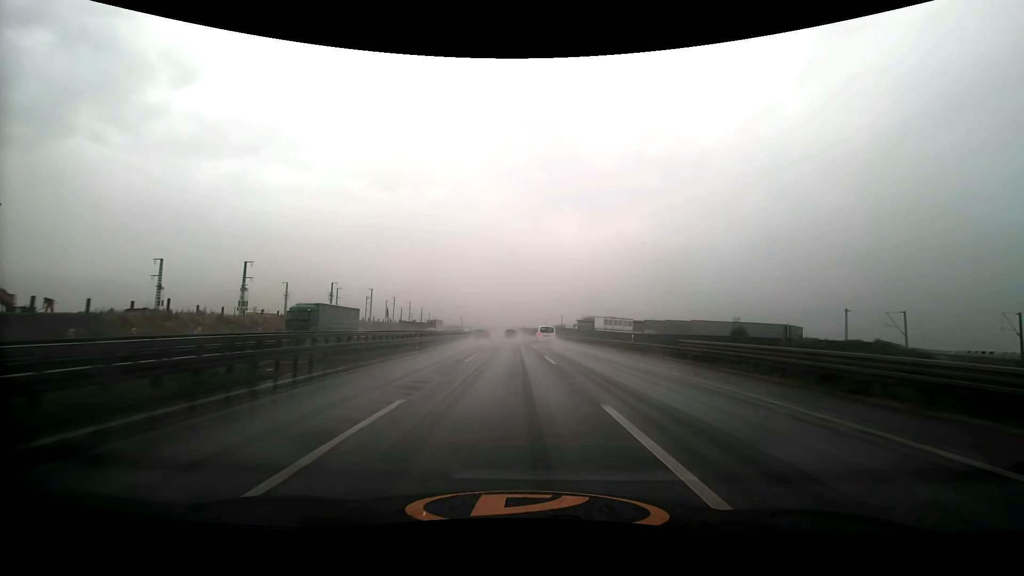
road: motorway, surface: asphalt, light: Day
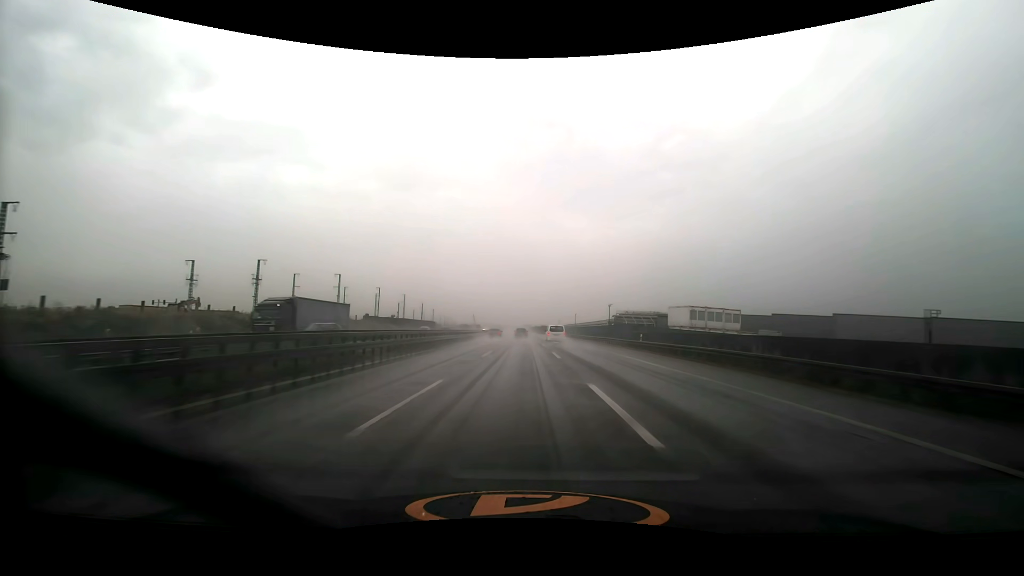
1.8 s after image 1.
(-0.8, +51.0) m; -2°
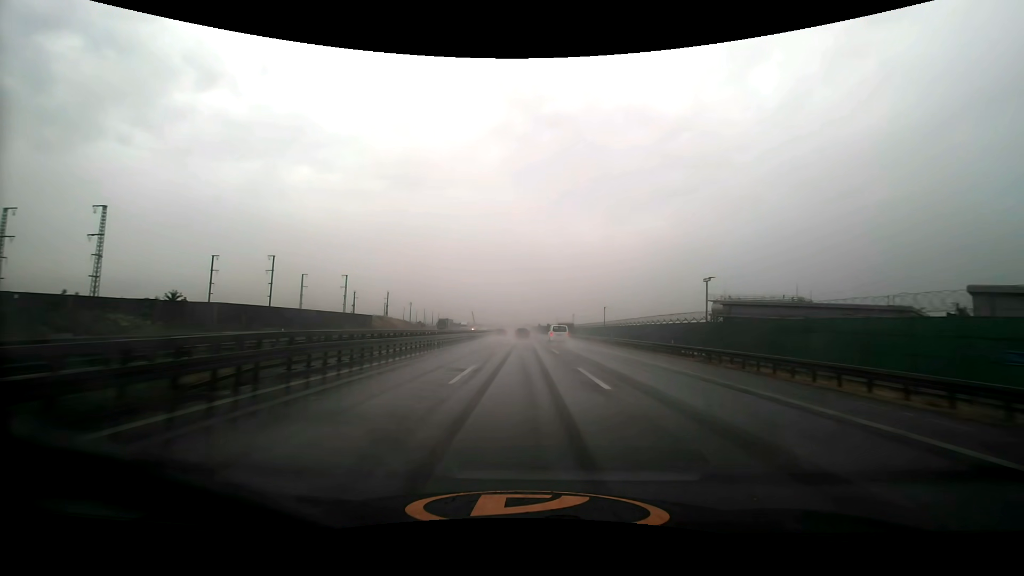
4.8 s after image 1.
(-0.8, +85.2) m; -1°
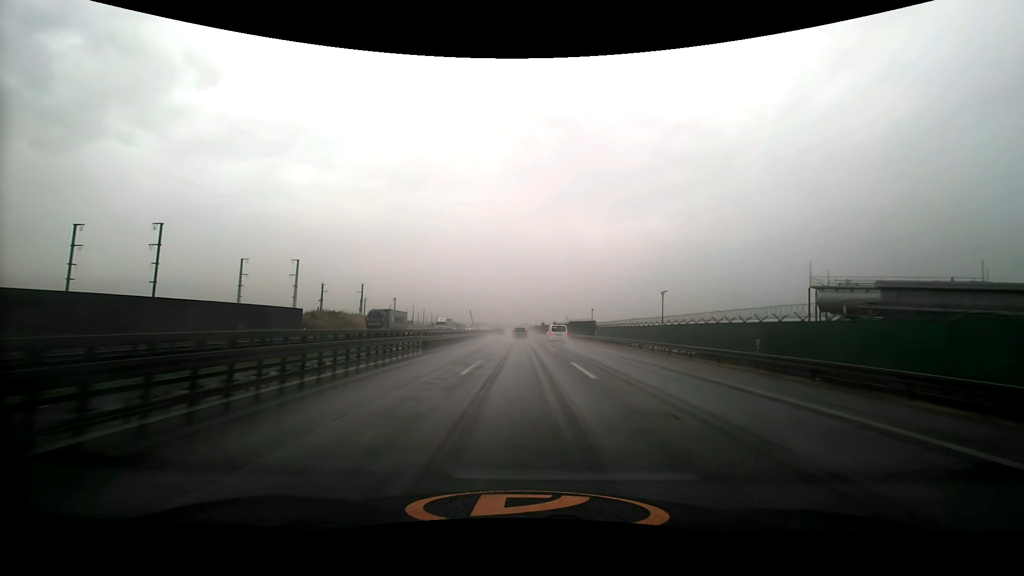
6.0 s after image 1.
(-0.1, +33.9) m; 0°
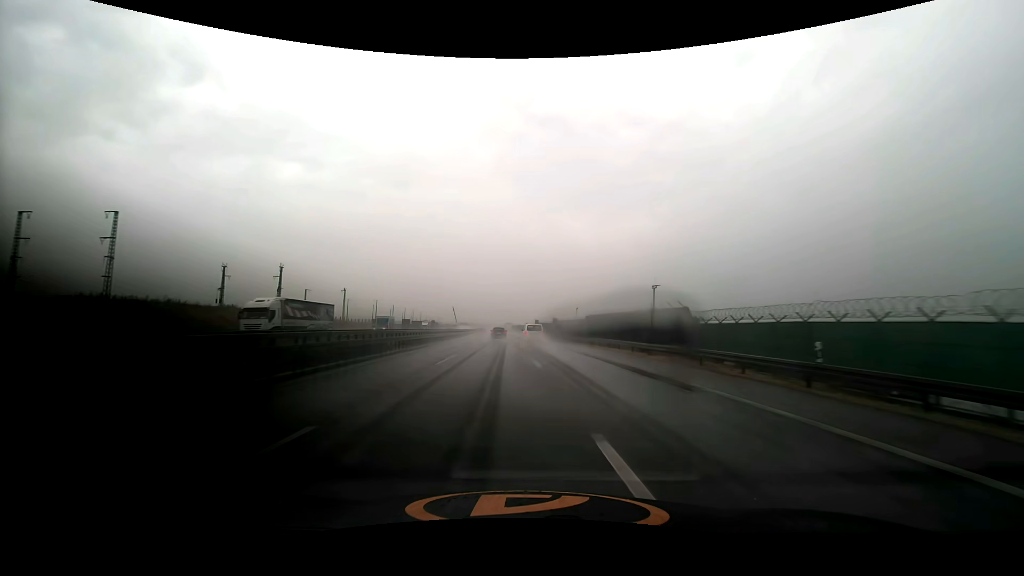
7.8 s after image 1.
(+0.5, +50.4) m; +1°
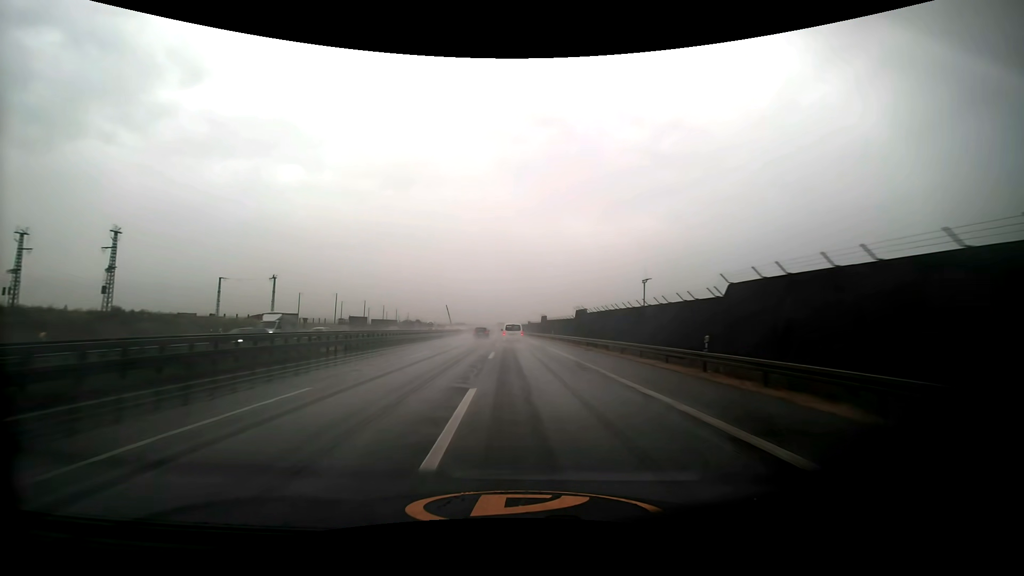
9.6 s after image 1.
(+0.1, +49.5) m; 0°
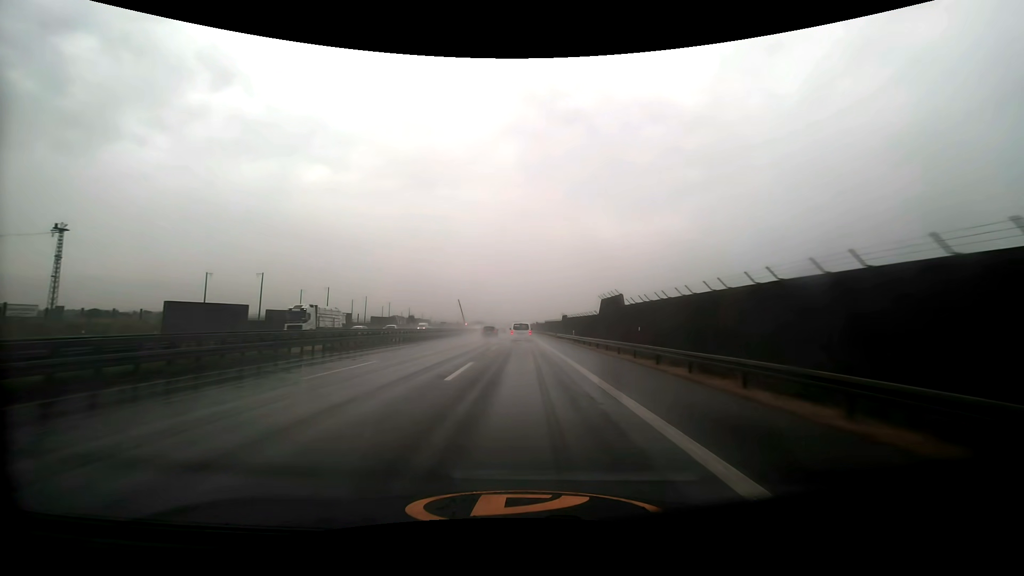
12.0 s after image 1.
(-1.4, +64.7) m; -3°
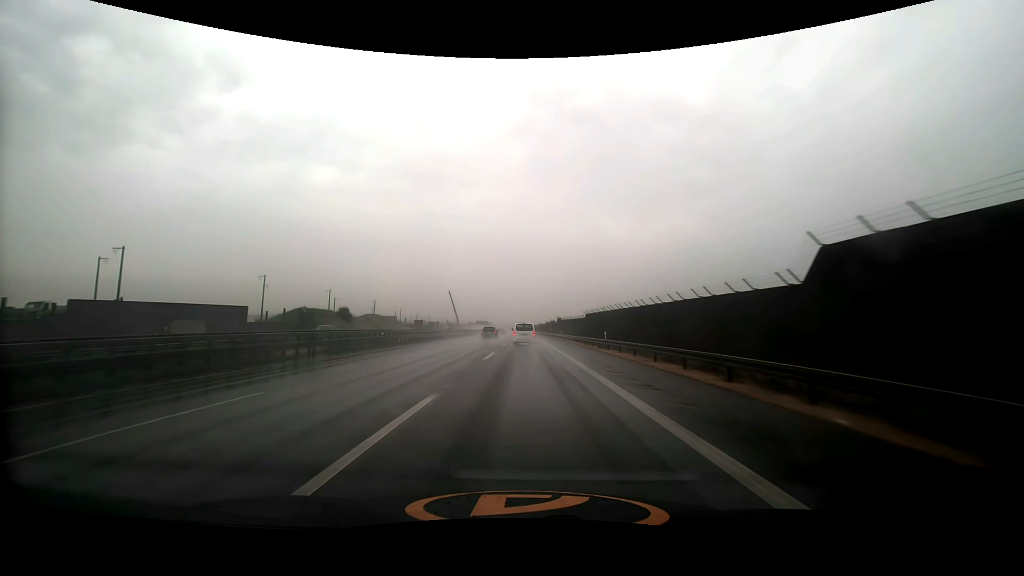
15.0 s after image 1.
(-1.0, +82.0) m; -1°
(0, +10) (0, +20) (0, +30) (0, +40) (0, +50) (0, +60) (0, +70) (0, +80) (-1, +90) (-1, +100) m
